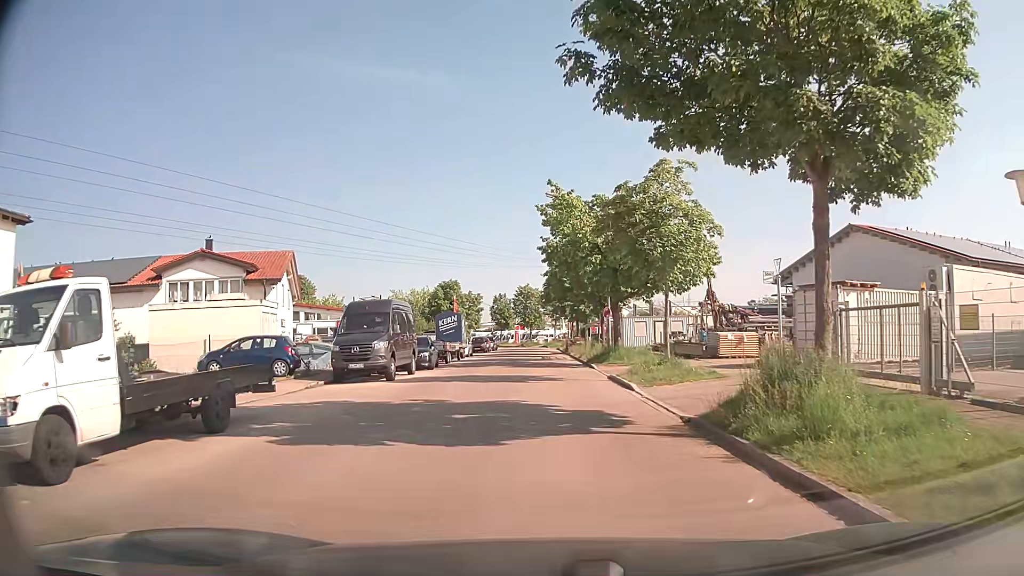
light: Day
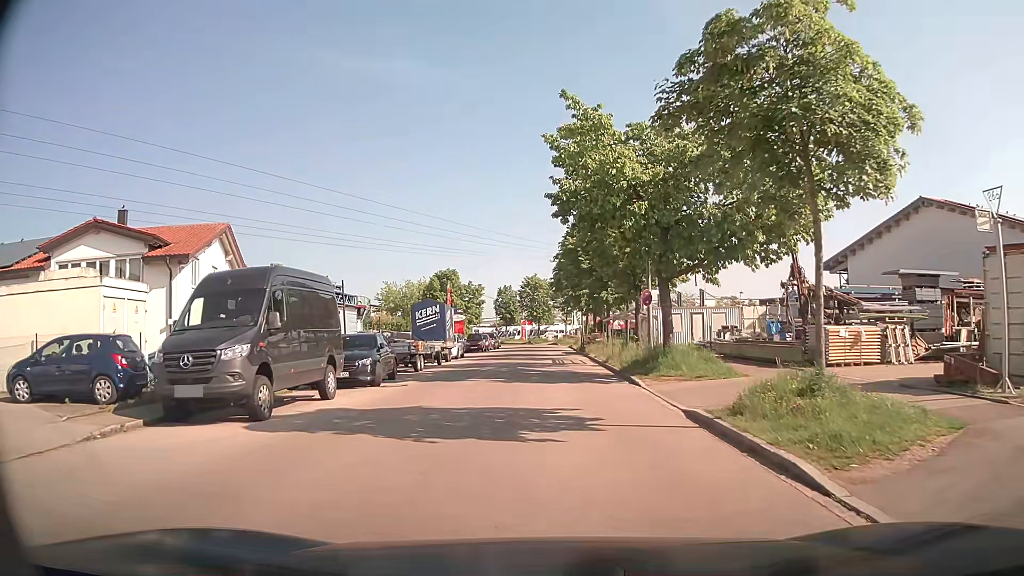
(-0.1, +11.0) m; -1°
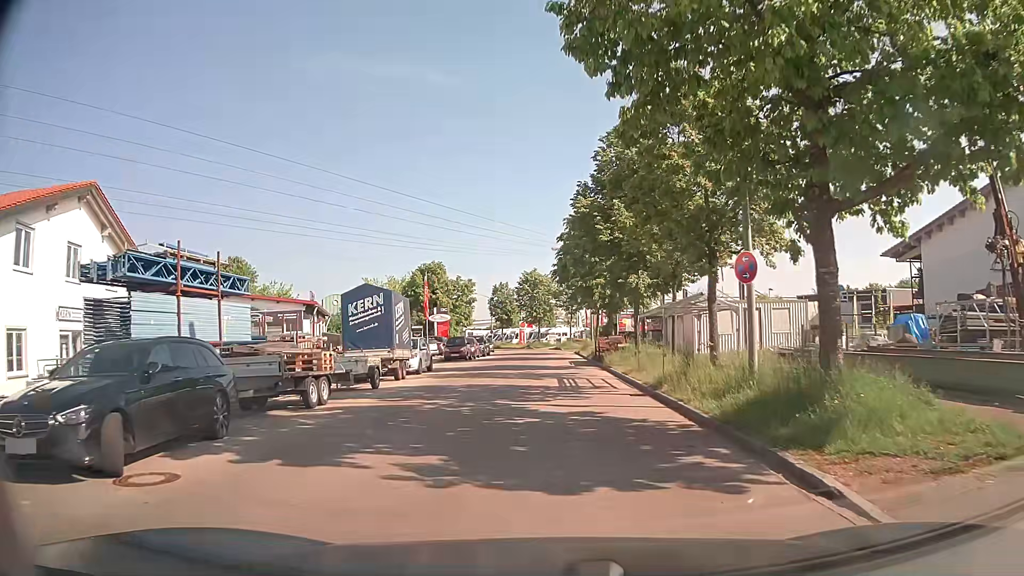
(+0.1, +12.1) m; 0°
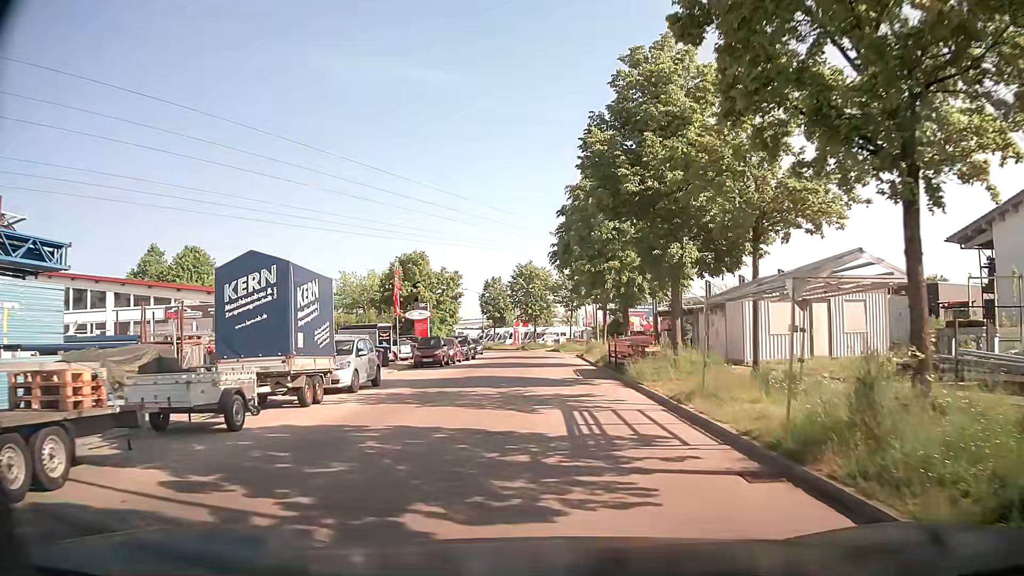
(0.0, +8.9) m; 0°
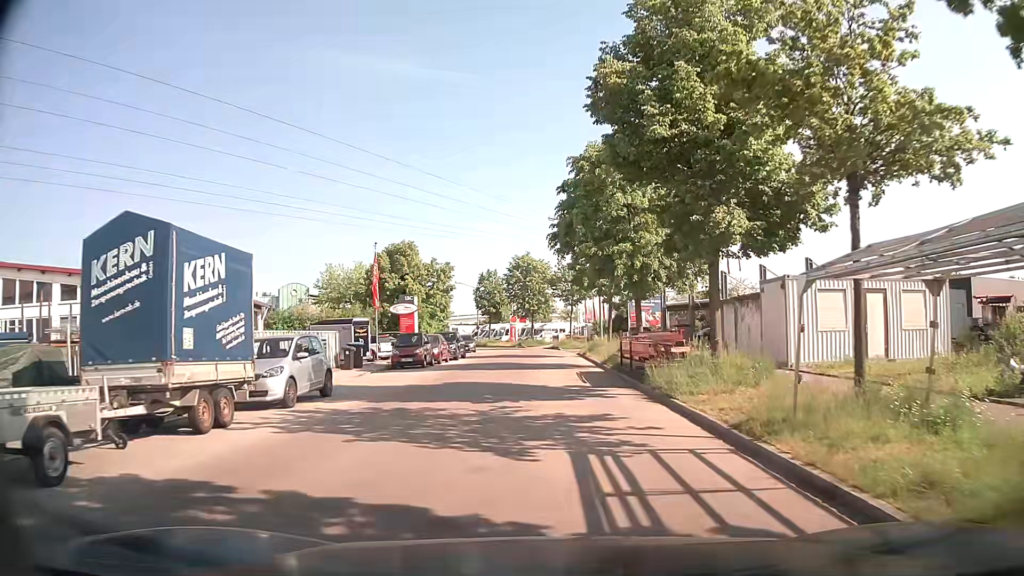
(0.0, +4.6) m; 0°
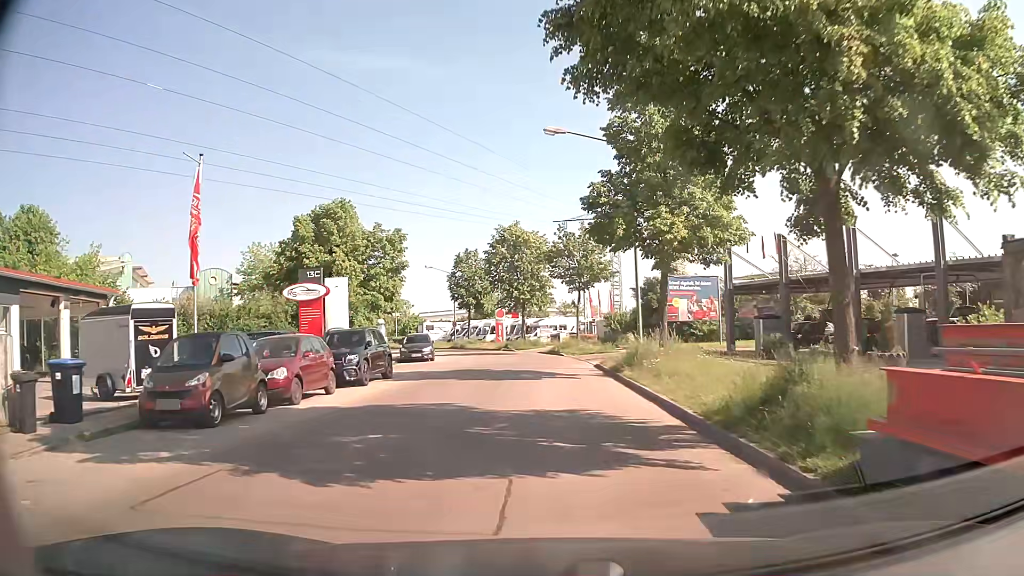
(+0.1, +18.8) m; 0°
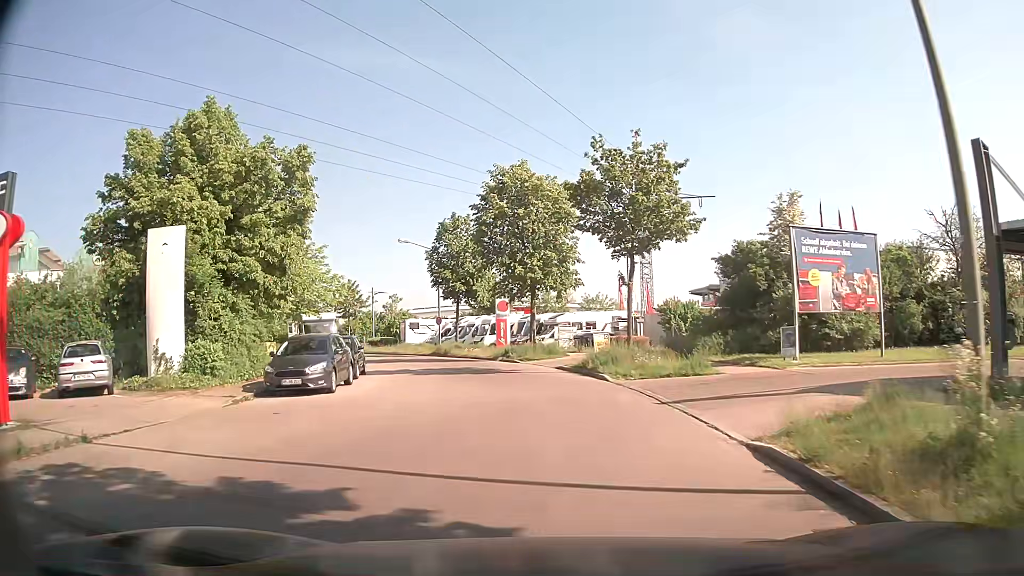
(-0.1, +19.1) m; -2°
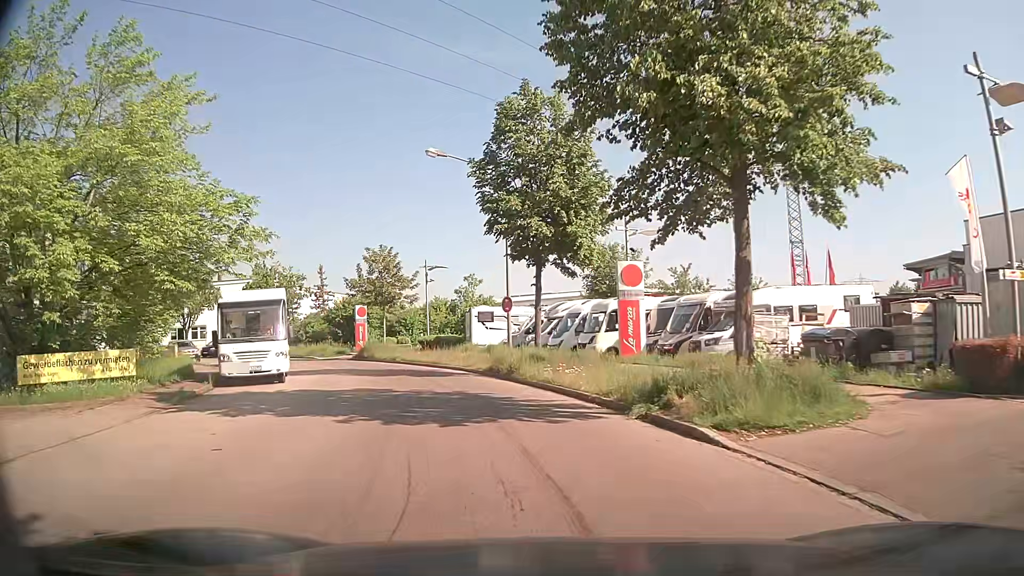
(-1.3, +23.2) m; -8°
(-1, +10) (-3, +20) (-7, +29) (-12, +38) (-18, +45) (-26, +52) (-34, +58) (-43, +62) (-53, +65) (-62, +66) m
